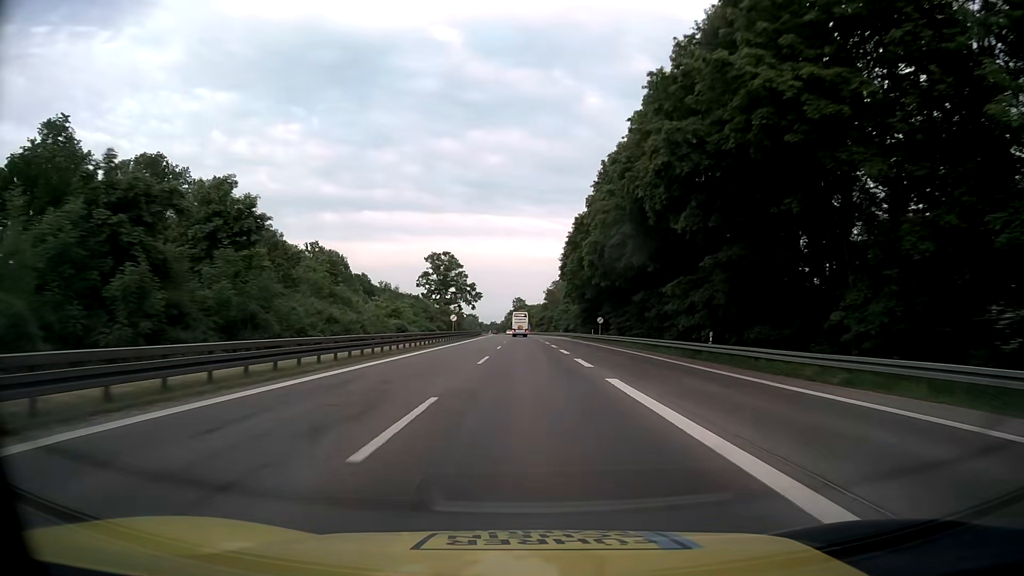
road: motorway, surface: asphalt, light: Day
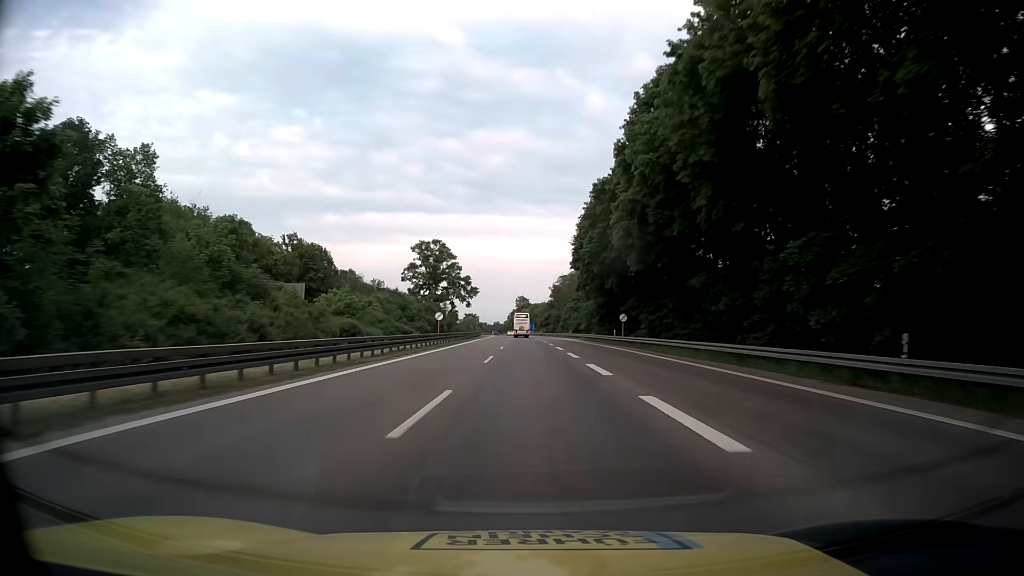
(-0.1, +16.6) m; -1°
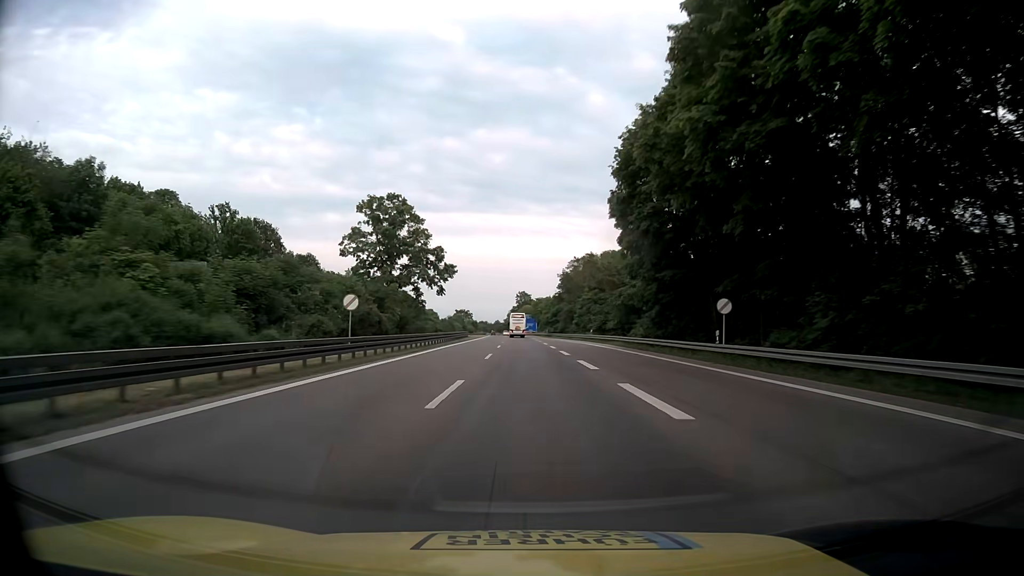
(0.0, +33.3) m; -1°
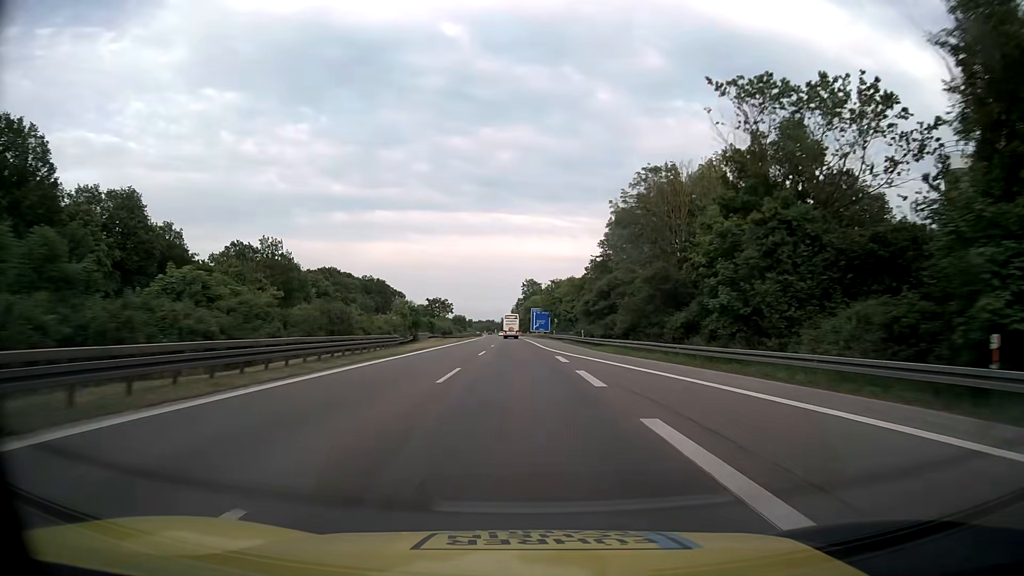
(+0.3, +67.0) m; 0°
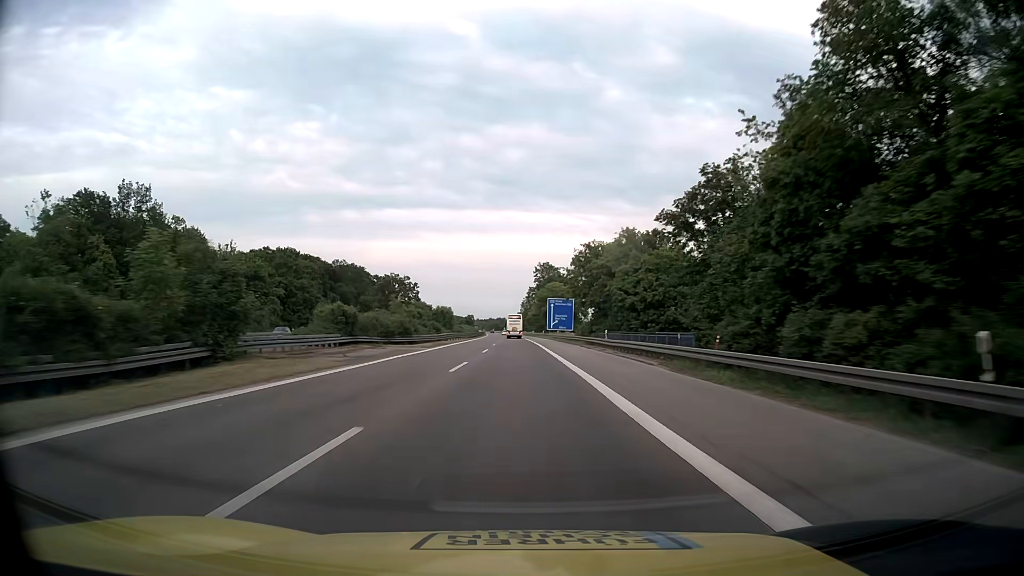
(-0.6, +50.3) m; -1°
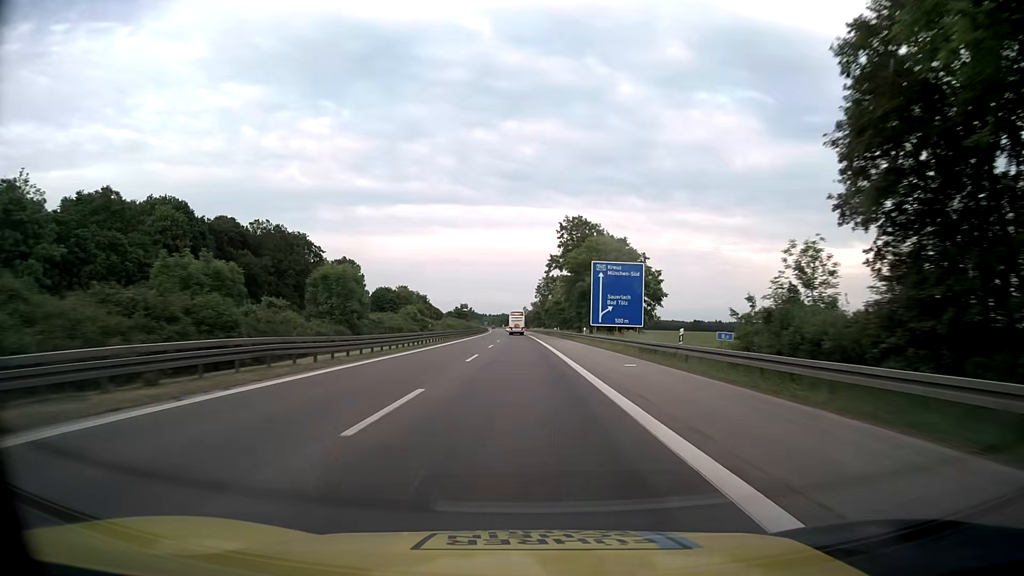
(-0.8, +67.2) m; -1°
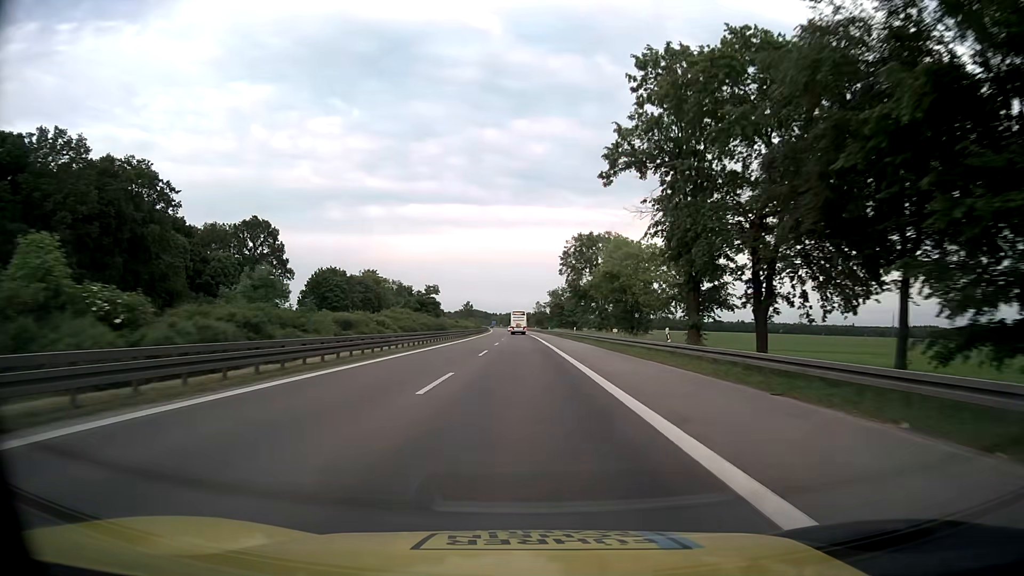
(-0.4, +67.3) m; -1°
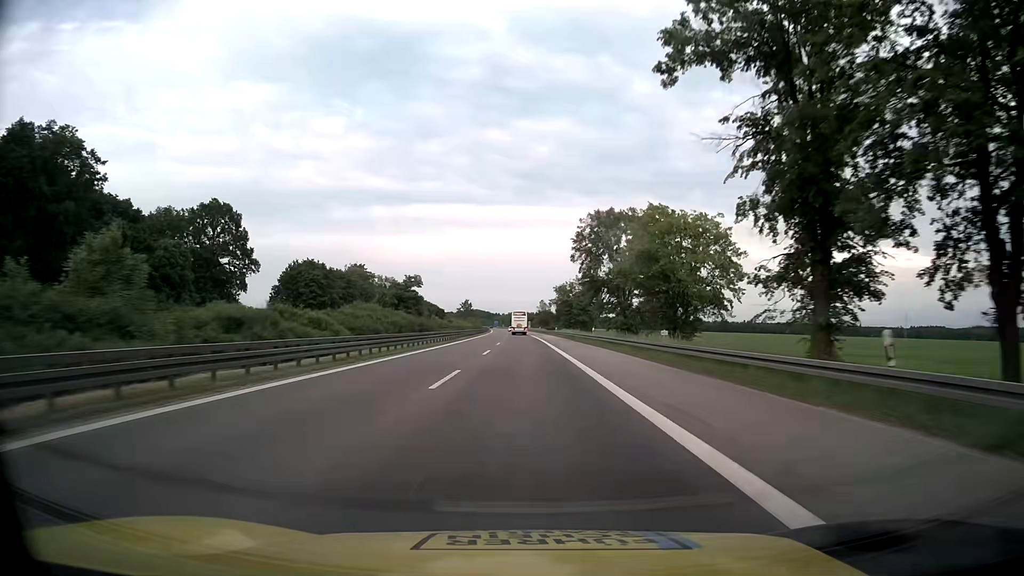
(0.0, +16.8) m; 0°
